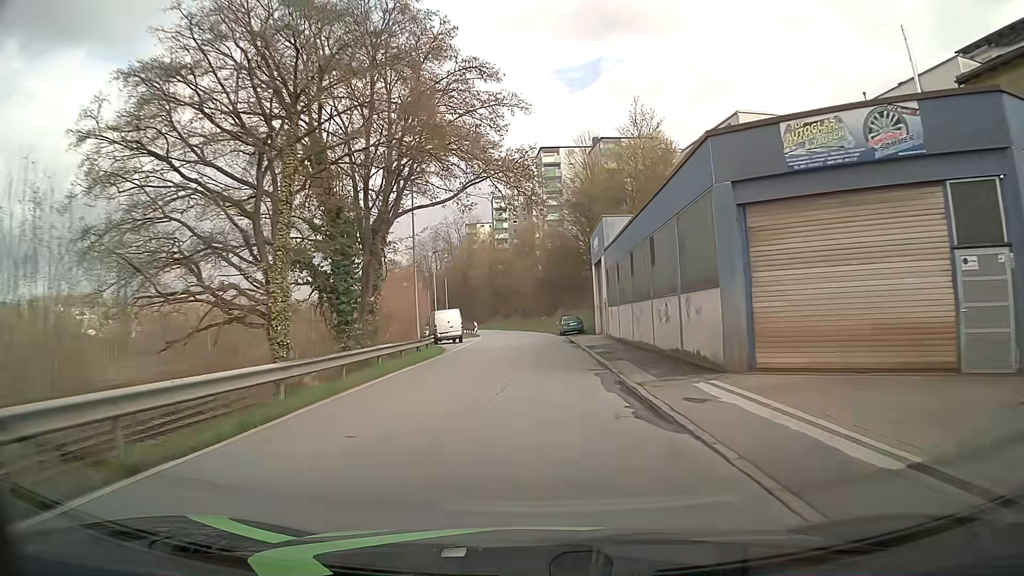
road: residential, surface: asphalt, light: Day
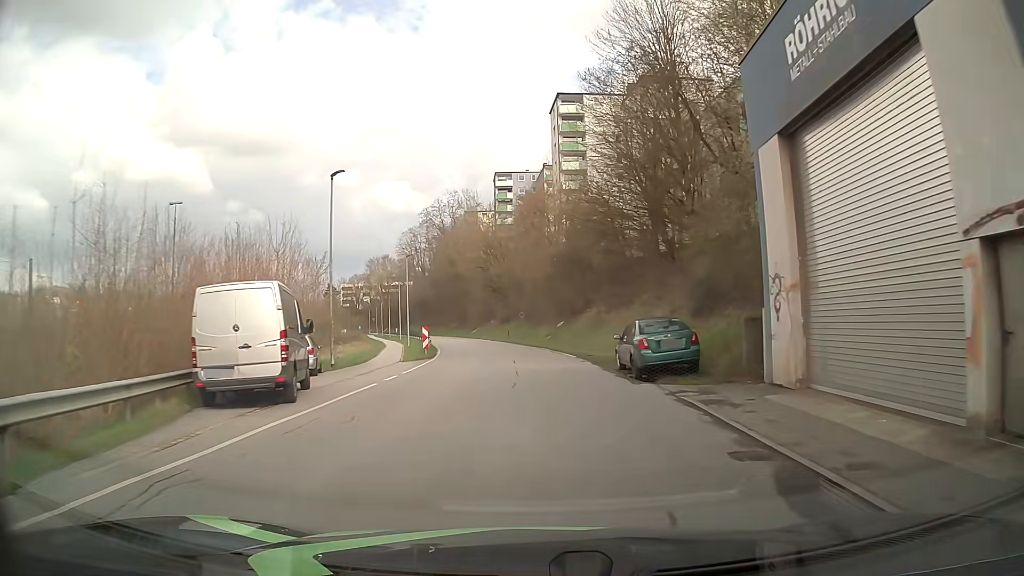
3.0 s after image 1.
(-0.2, +34.3) m; -1°
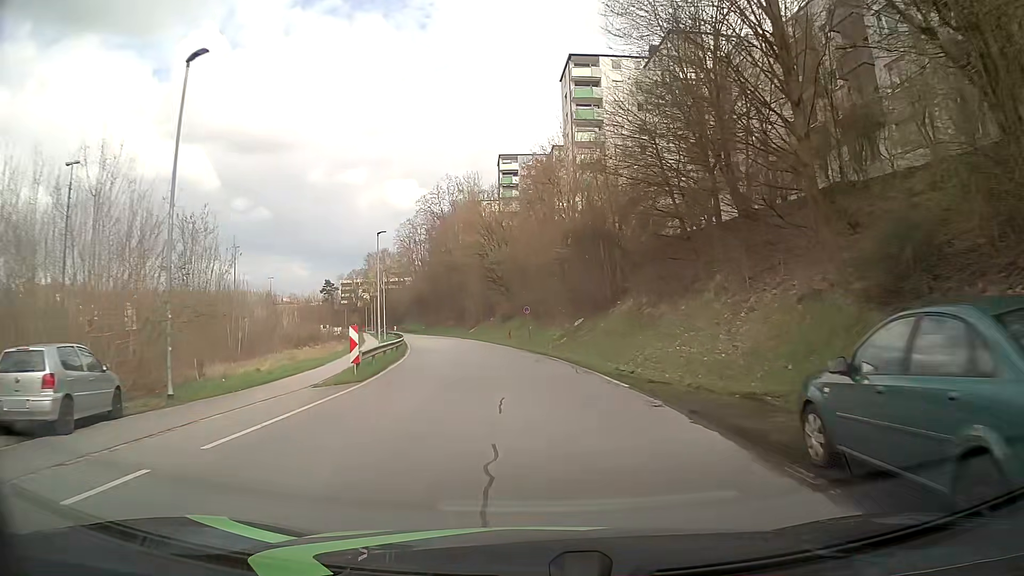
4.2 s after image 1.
(0.0, +13.8) m; 0°
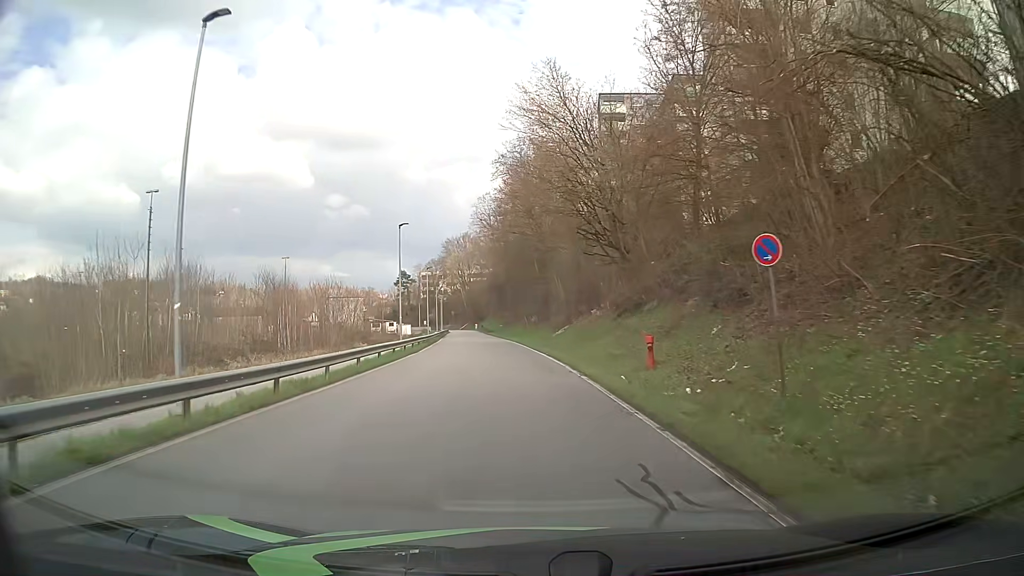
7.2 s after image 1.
(-2.4, +34.4) m; -9°
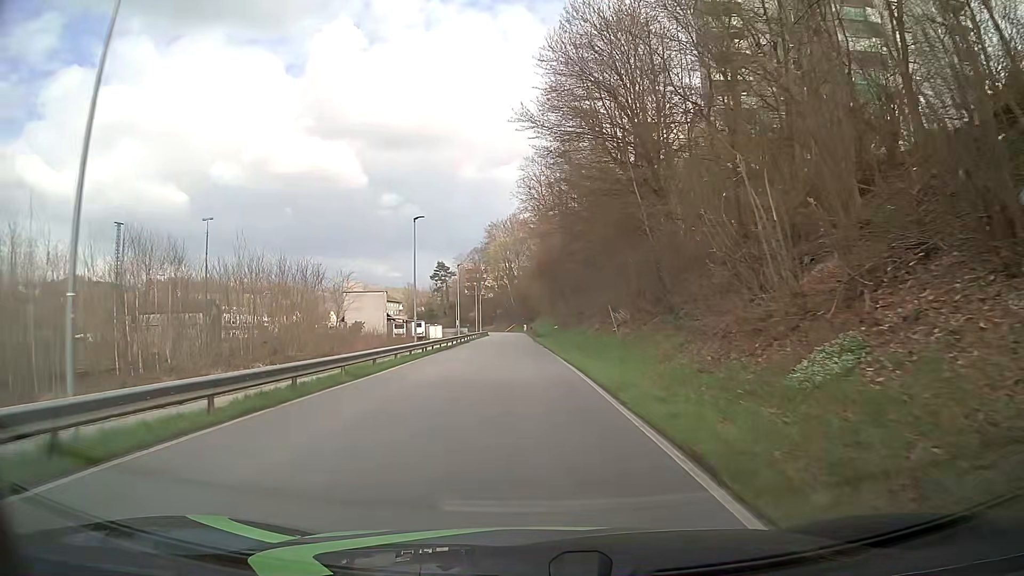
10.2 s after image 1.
(-1.5, +35.8) m; -5°
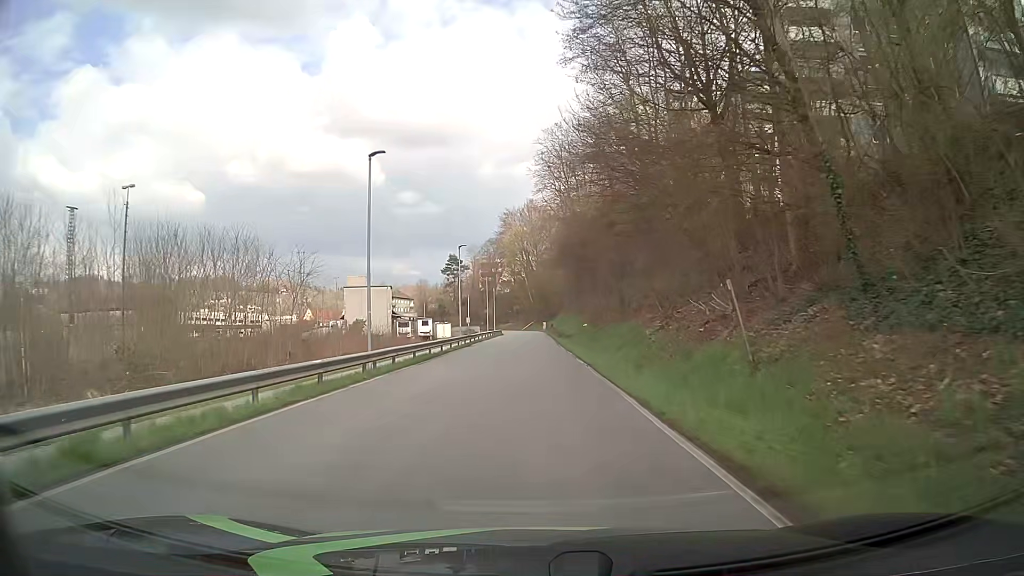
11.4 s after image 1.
(-0.2, +15.0) m; -1°
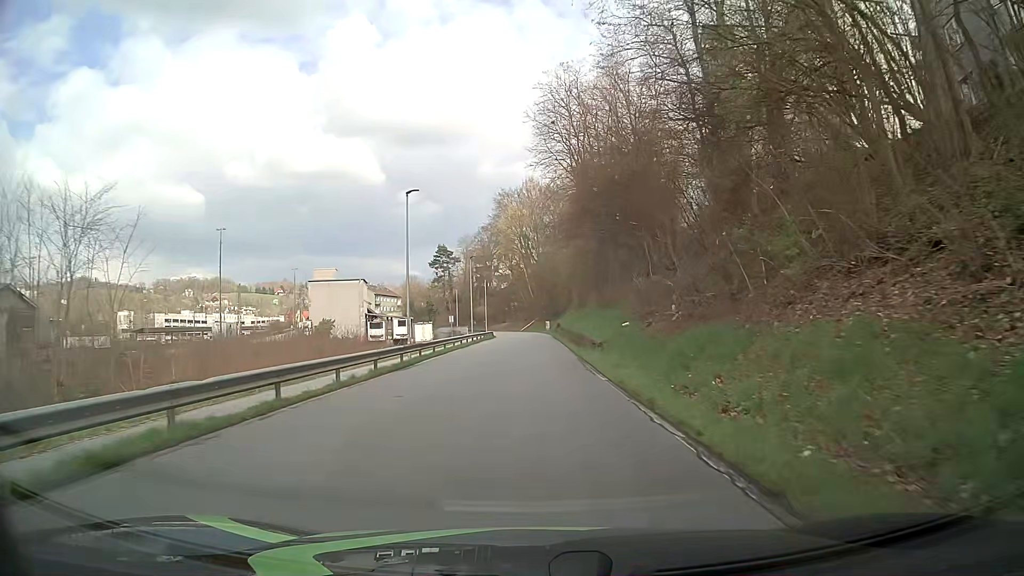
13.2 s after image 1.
(-0.2, +22.8) m; -1°
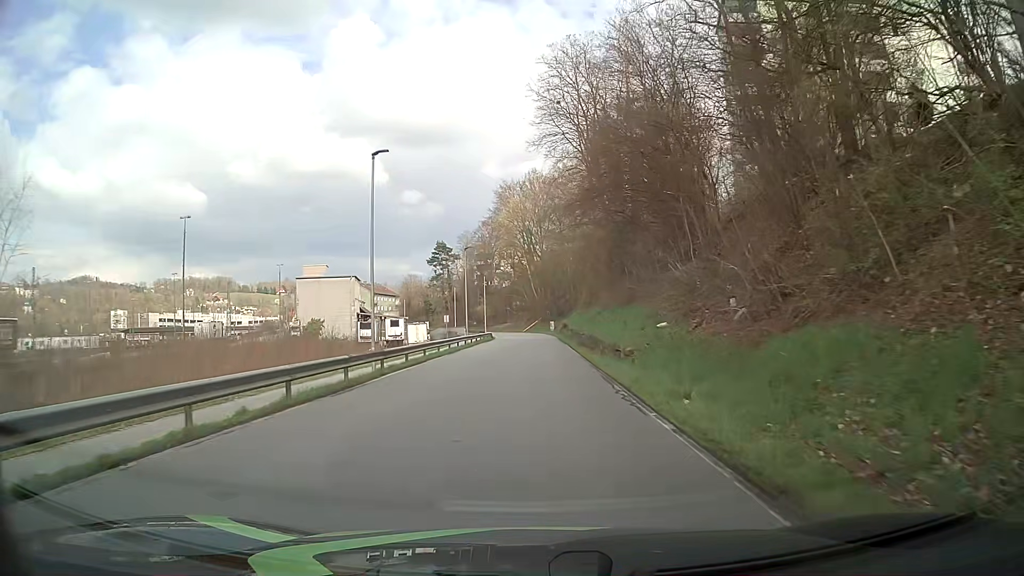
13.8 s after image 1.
(0.0, +7.6) m; 0°
(0, +10) (0, +20) (0, +30) (0, +40) (0, +50) (0, +60) (0, +70) (0, +80) (-2, +90) (-3, +100) m
